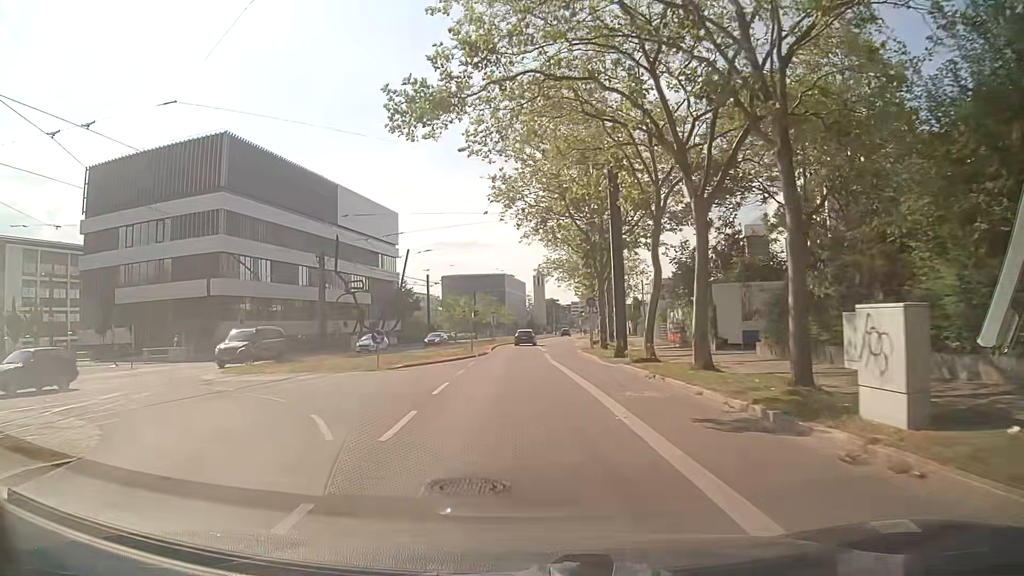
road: secondary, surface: asphalt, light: Day
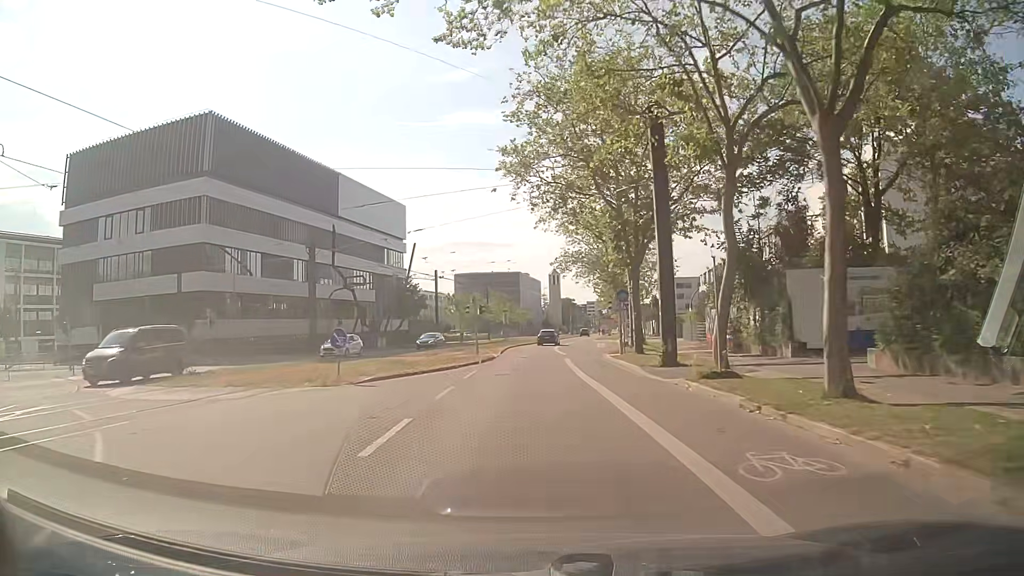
(-0.1, +7.2) m; -1°
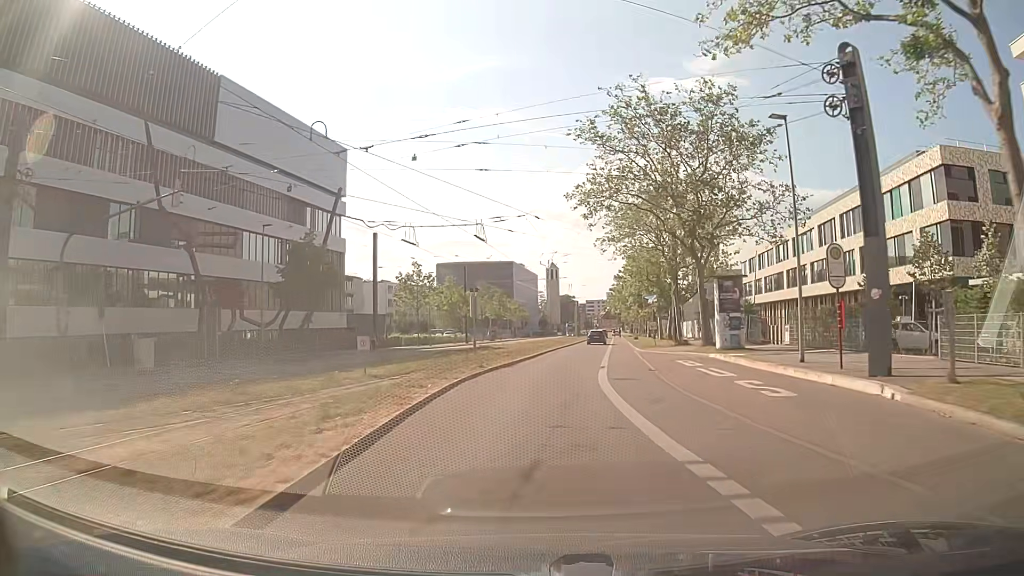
(-0.2, +36.9) m; +1°
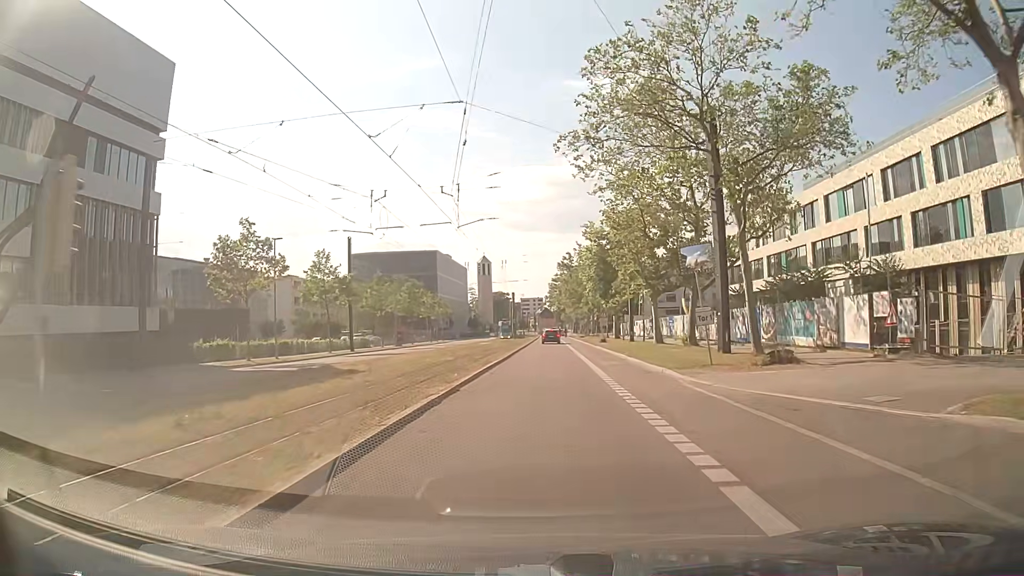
(+1.5, +29.9) m; +5°
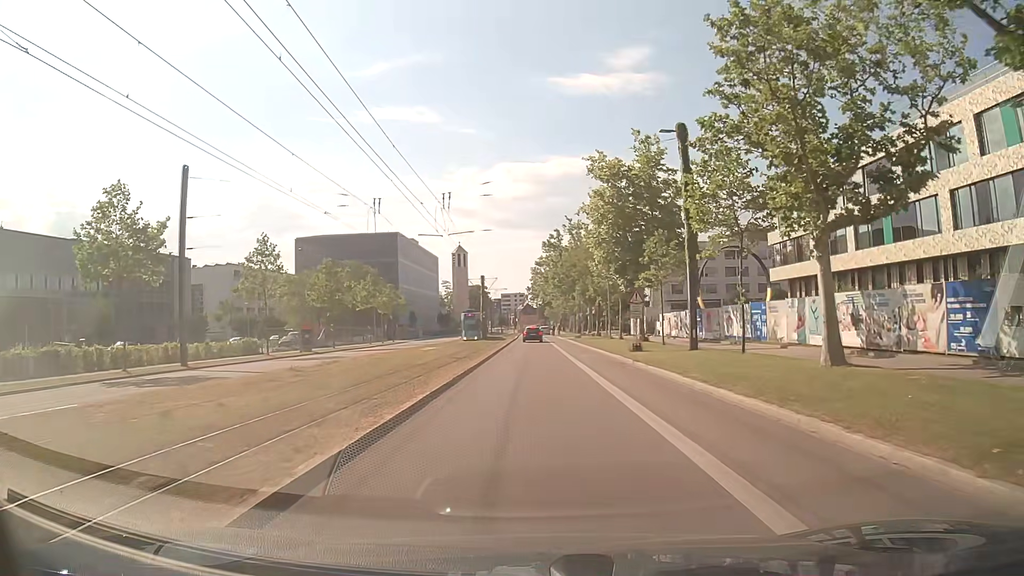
(+0.4, +28.4) m; +2°
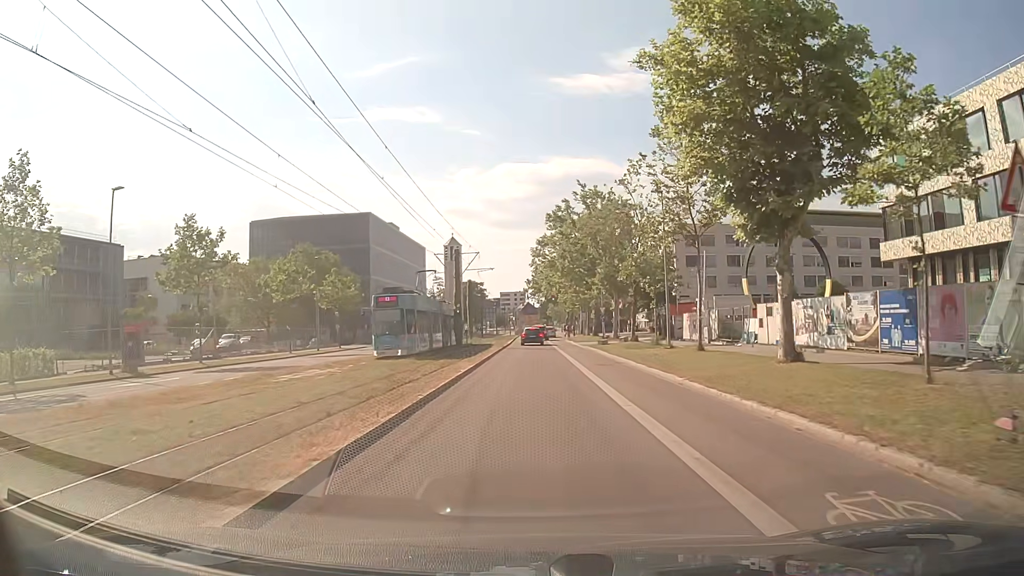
(-0.1, +26.2) m; -1°
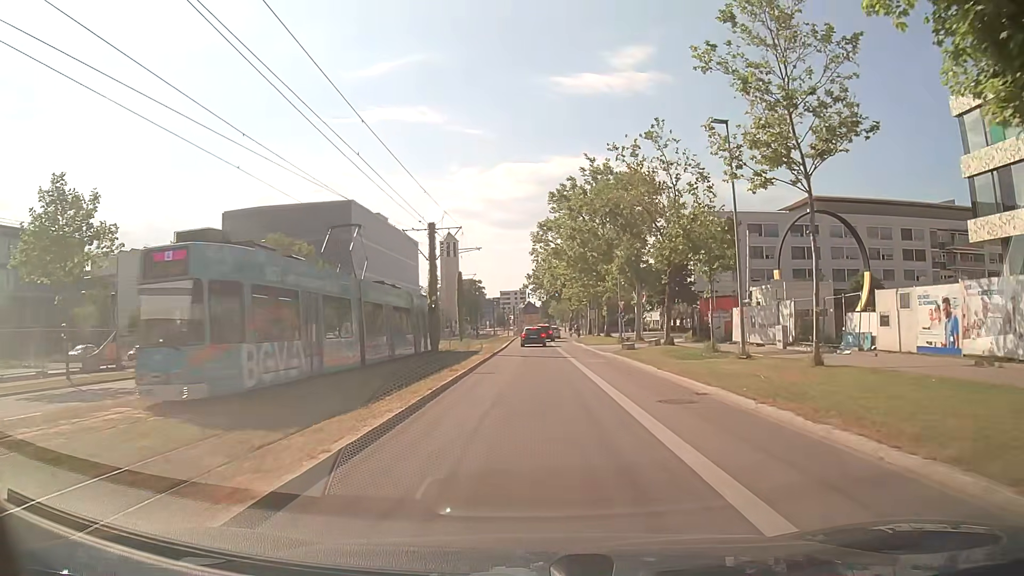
(+0.1, +12.3) m; 0°
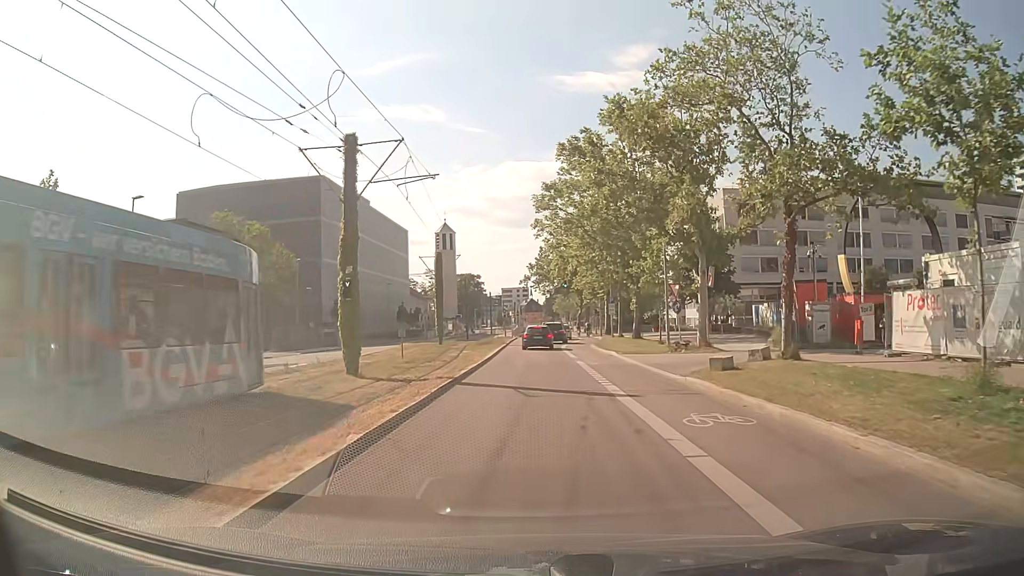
(0.0, +17.4) m; -1°
(0, +10) (0, +20) (0, +30) (0, +40) (+1, +50) (+2, +60) (+3, +70) (+3, +80) (+4, +90) (+4, +100) m
